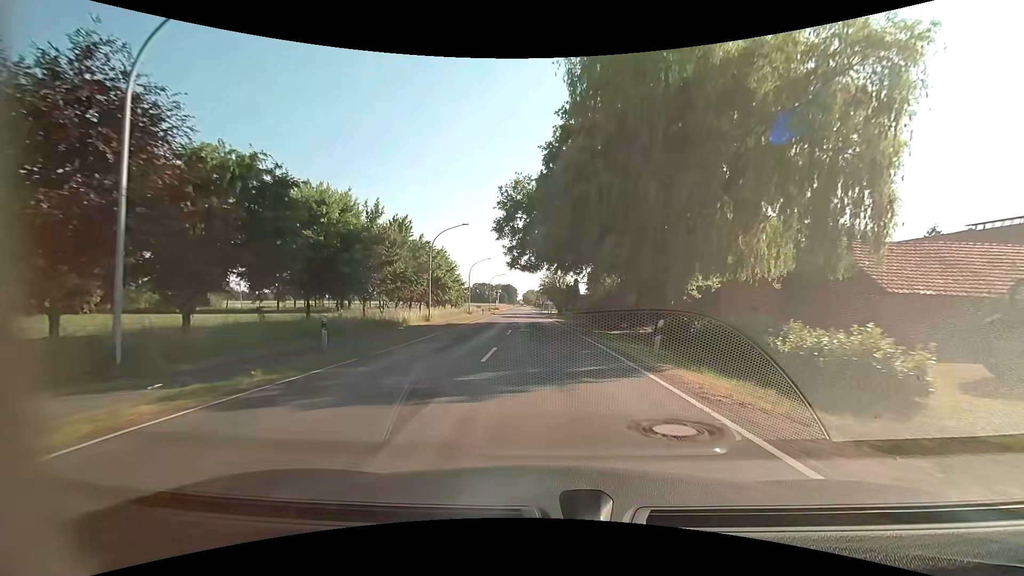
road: secondary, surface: asphalt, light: Day
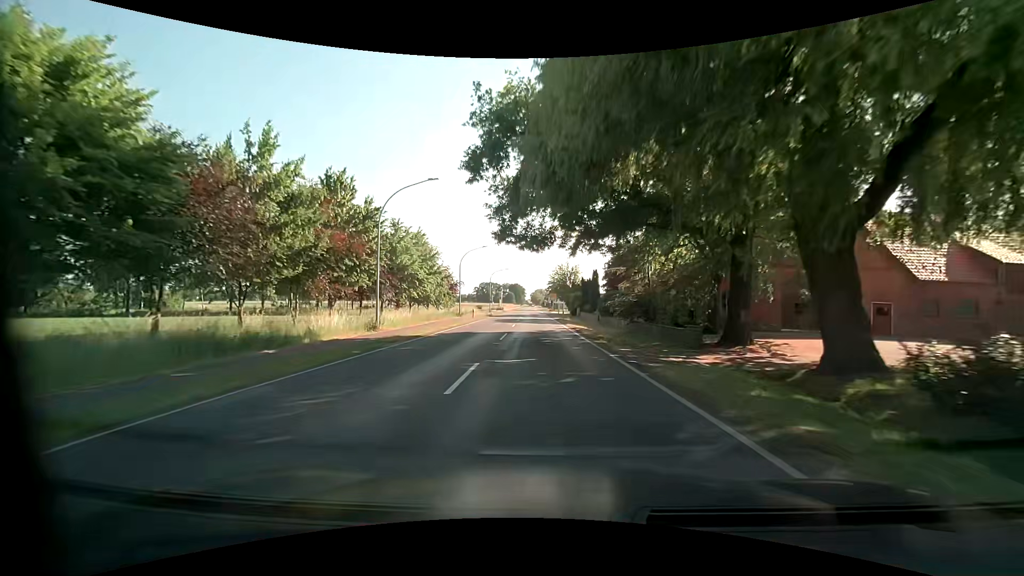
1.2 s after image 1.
(-0.2, +16.5) m; -1°
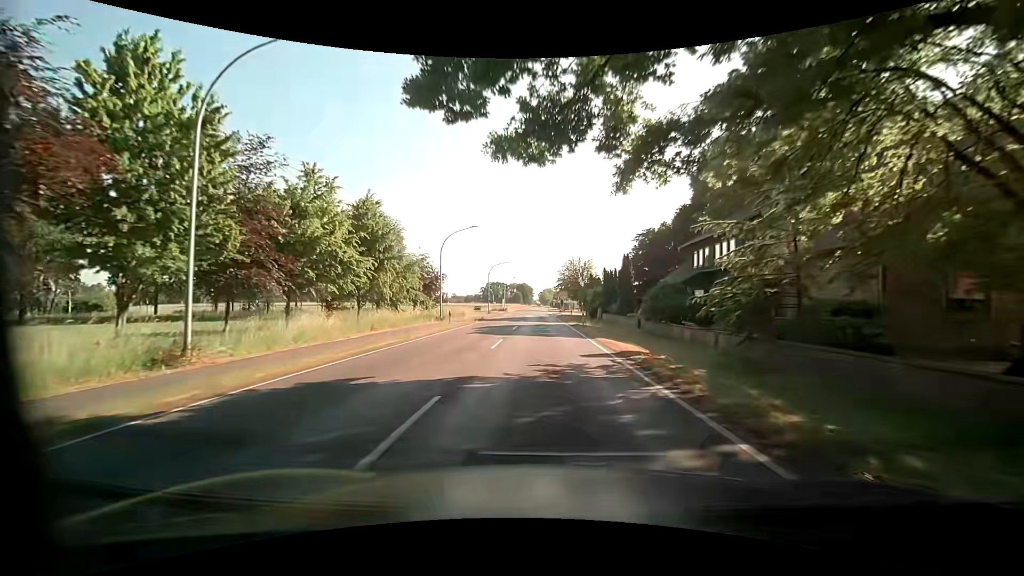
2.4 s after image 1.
(-0.2, +16.6) m; -1°
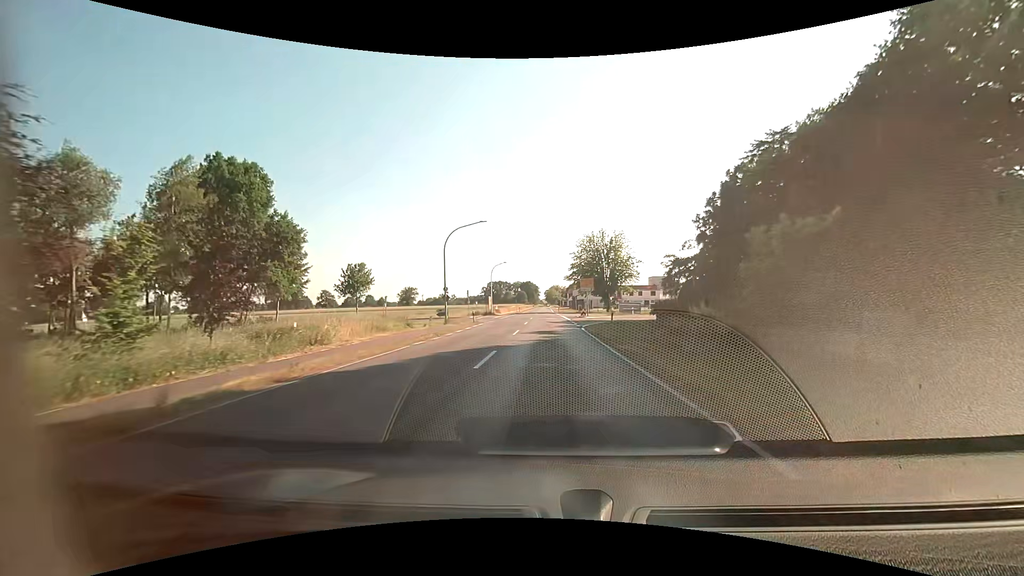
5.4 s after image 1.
(-0.2, +41.3) m; 0°
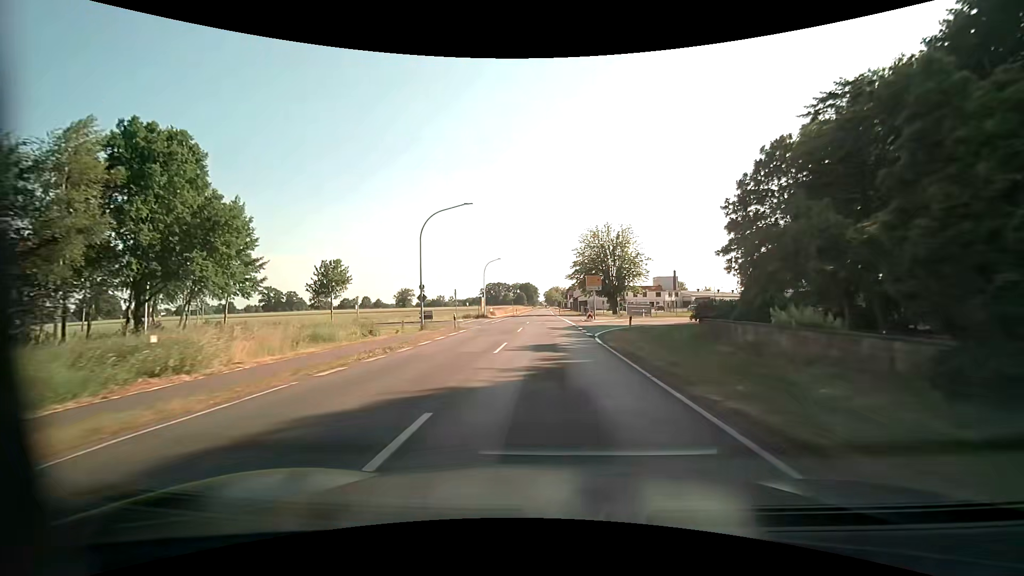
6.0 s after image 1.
(0.0, +8.2) m; 0°
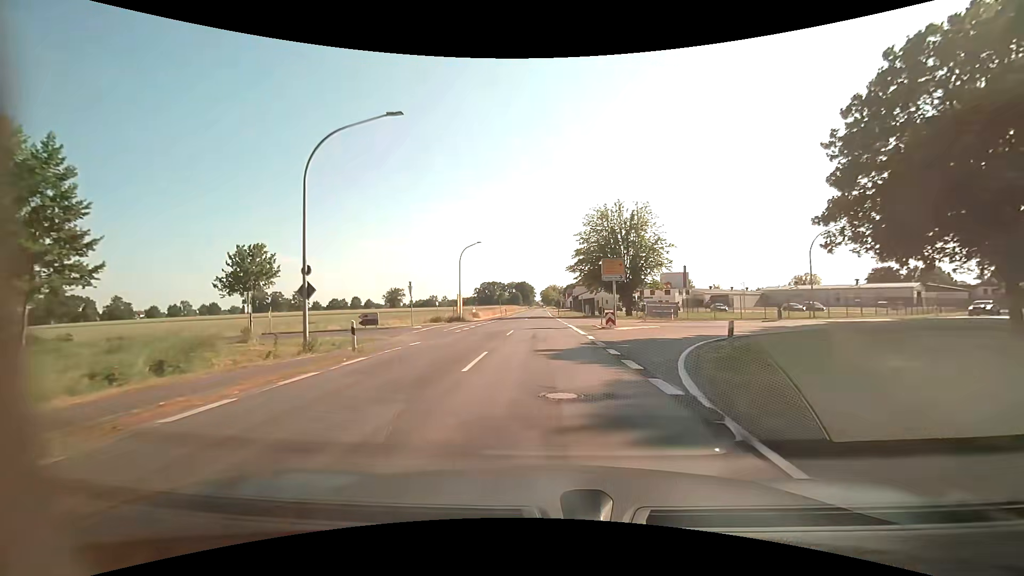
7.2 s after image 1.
(+0.1, +16.5) m; 0°
(0, +10) (0, +20) (0, +30) (0, +40) (0, +50) (0, +60) (0, +70) (0, +80) (0, +90) (0, +100) m
